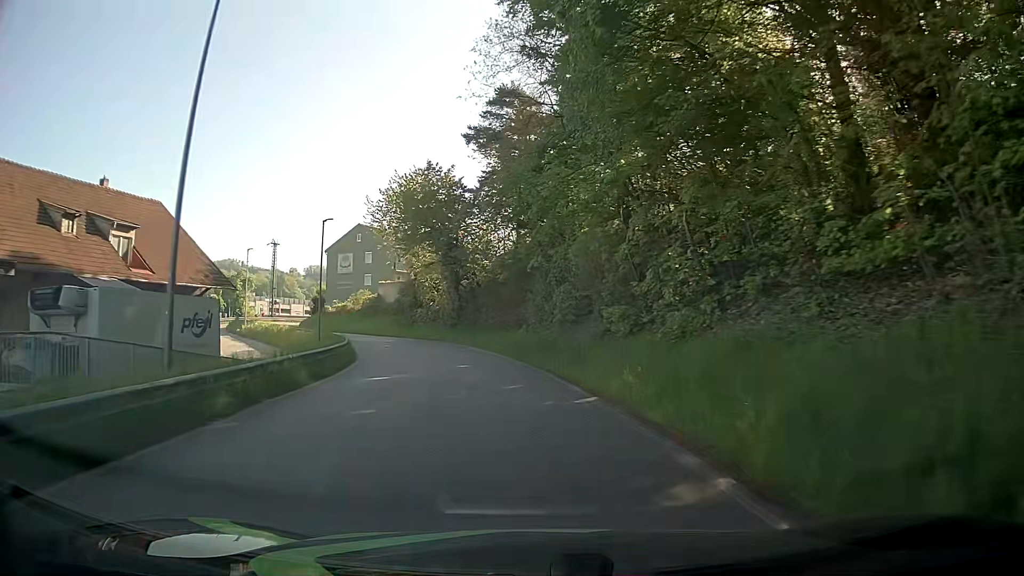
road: residential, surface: asphalt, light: Day
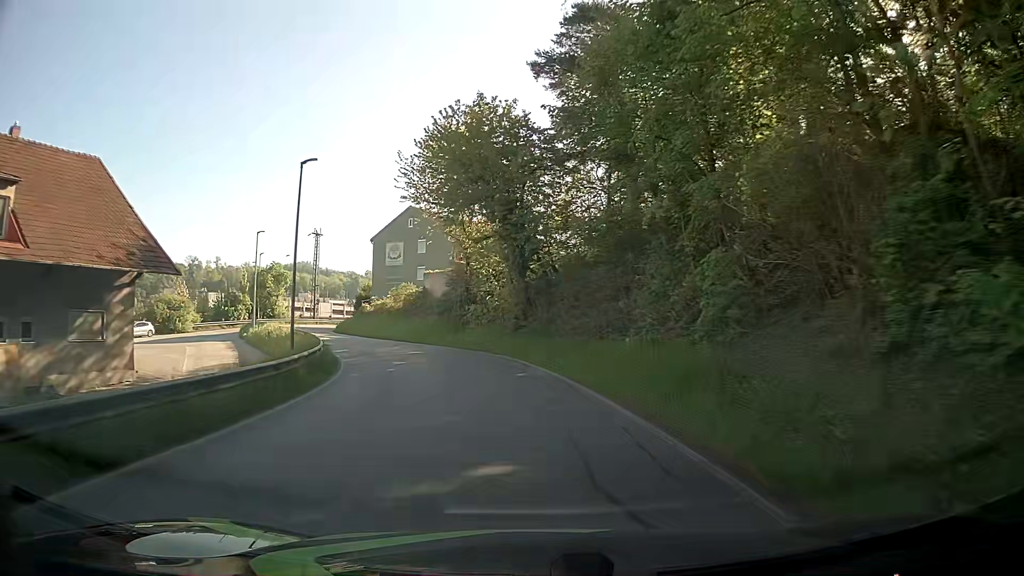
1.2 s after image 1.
(-0.8, +15.2) m; -6°
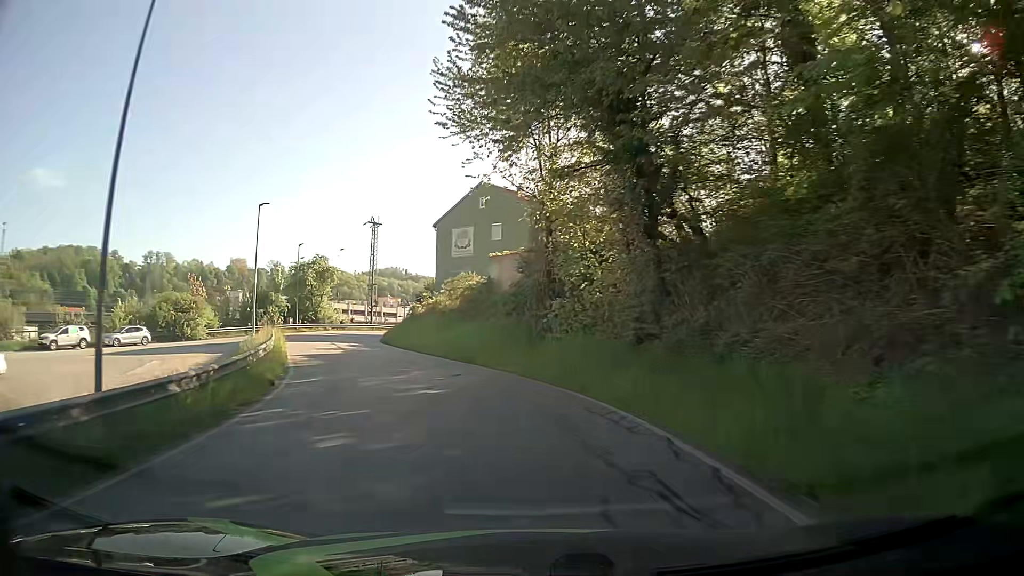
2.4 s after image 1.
(-1.1, +15.1) m; -9°
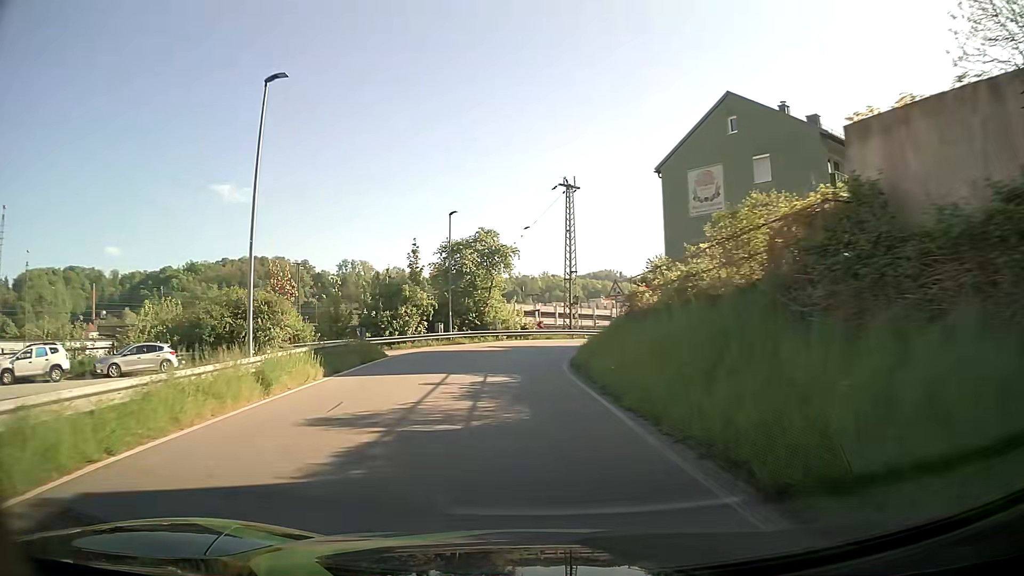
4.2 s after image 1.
(-3.6, +22.2) m; -18°
(0, +10) (-1, +20) (0, +30) (+3, +39) (+9, +47) (+17, +53) (+25, +59) (+33, +65) (+42, +70) (+50, +76) m
